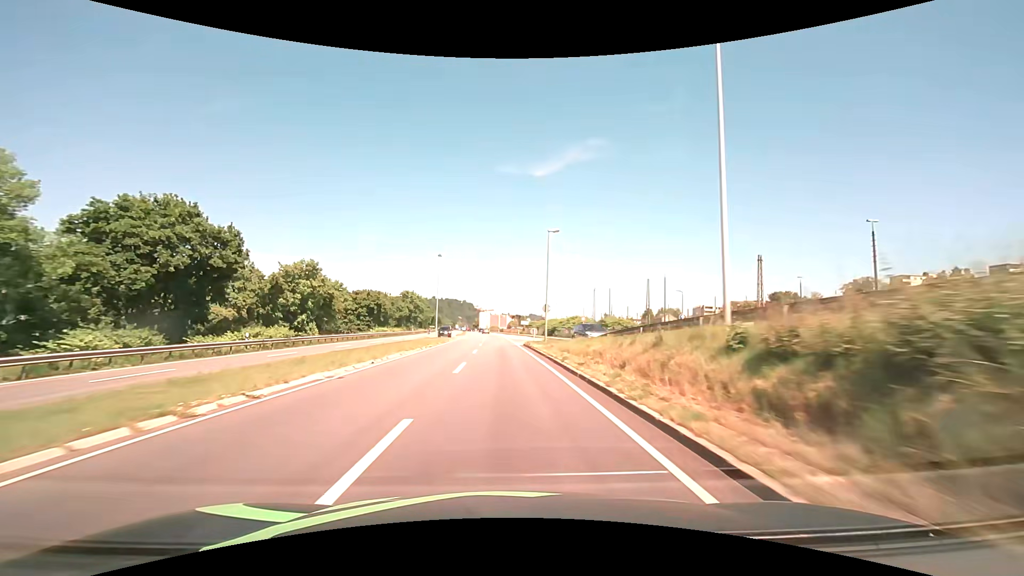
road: primary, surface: asphalt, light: Day
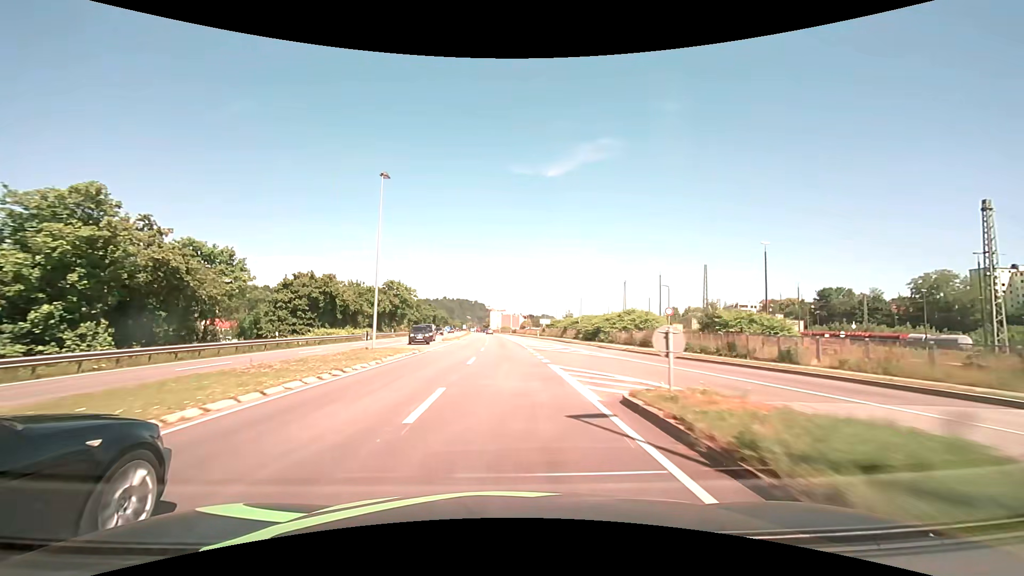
(-0.6, +32.2) m; -2°
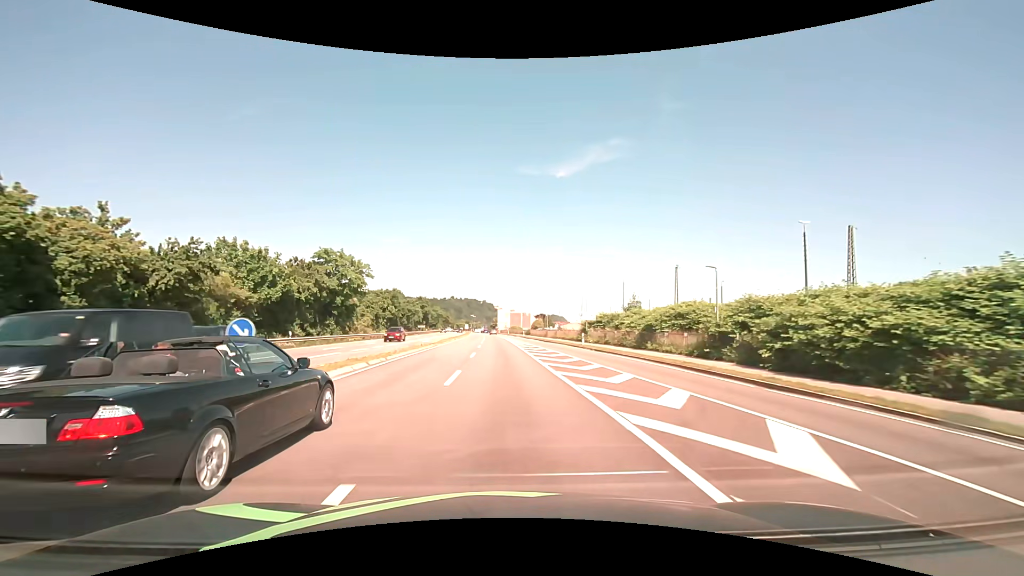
(-0.4, +43.0) m; -1°
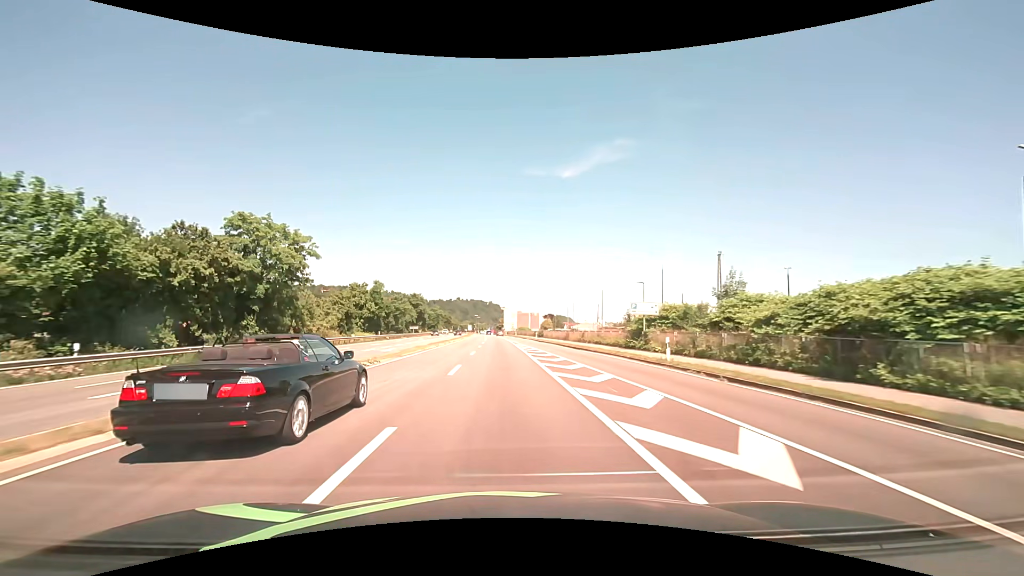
(-0.1, +21.5) m; -1°
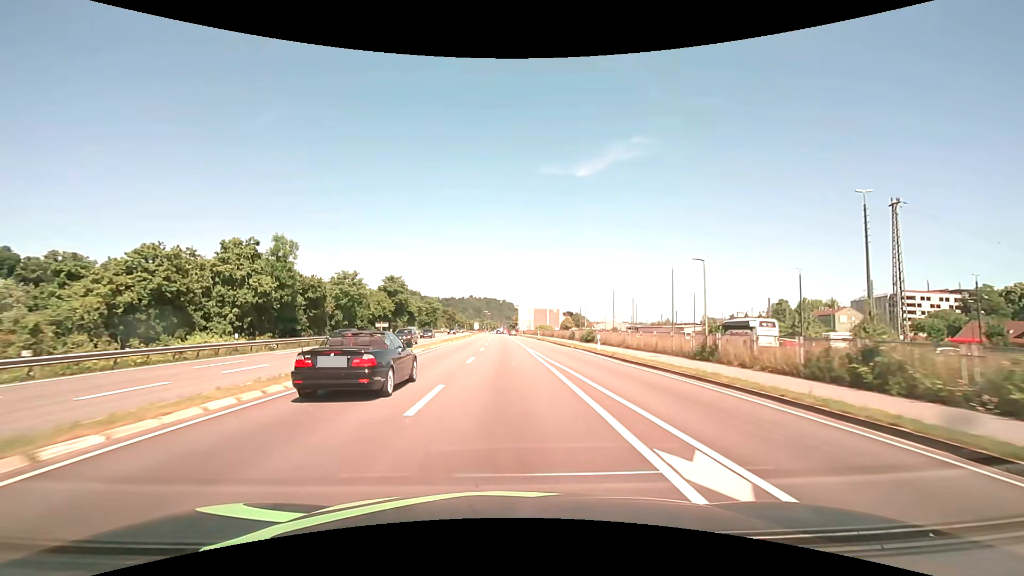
(-0.7, +42.9) m; -2°
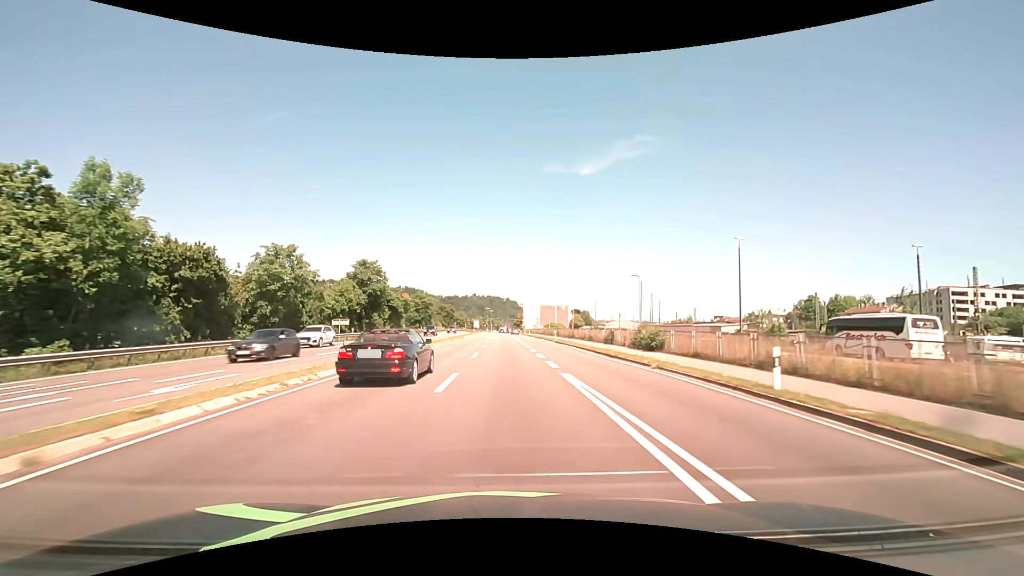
(-0.1, +21.5) m; 0°
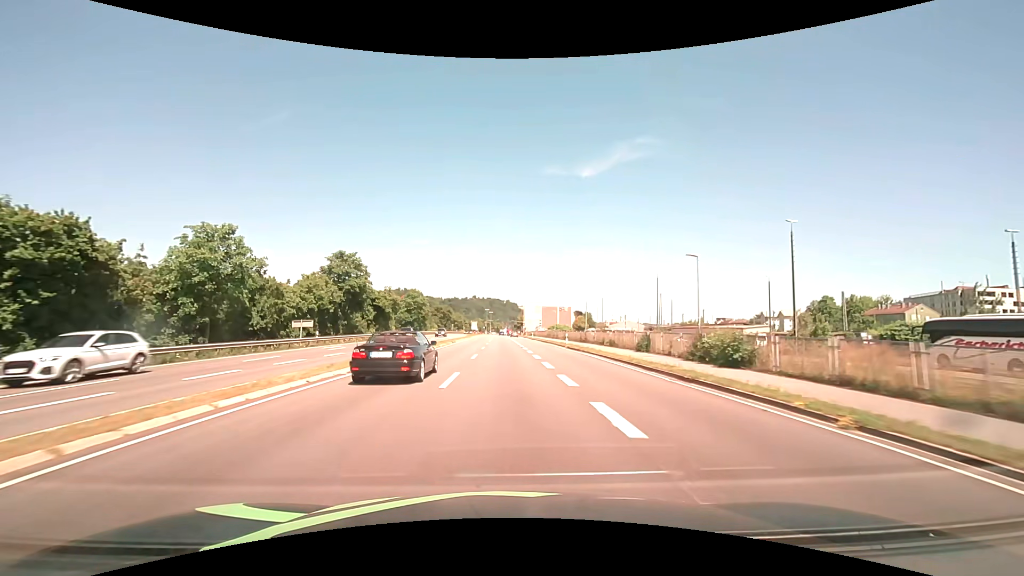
(0.0, +10.7) m; 0°
(0, +10) (0, +20) (0, +30) (0, +40) (0, +50) (0, +60) (0, +70) (-1, +80) (-1, +90) (-1, +100) m
